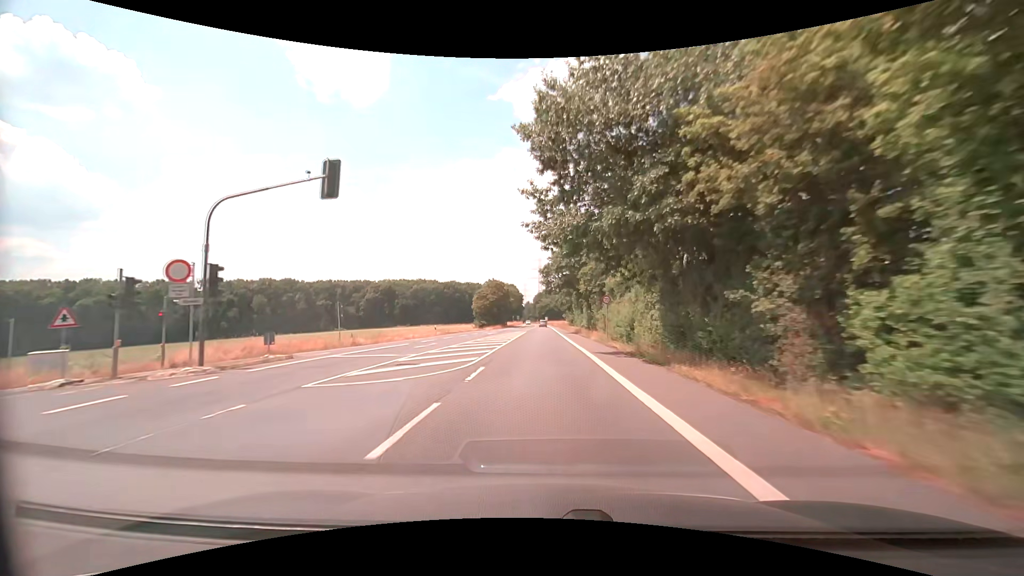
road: secondary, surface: asphalt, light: Day
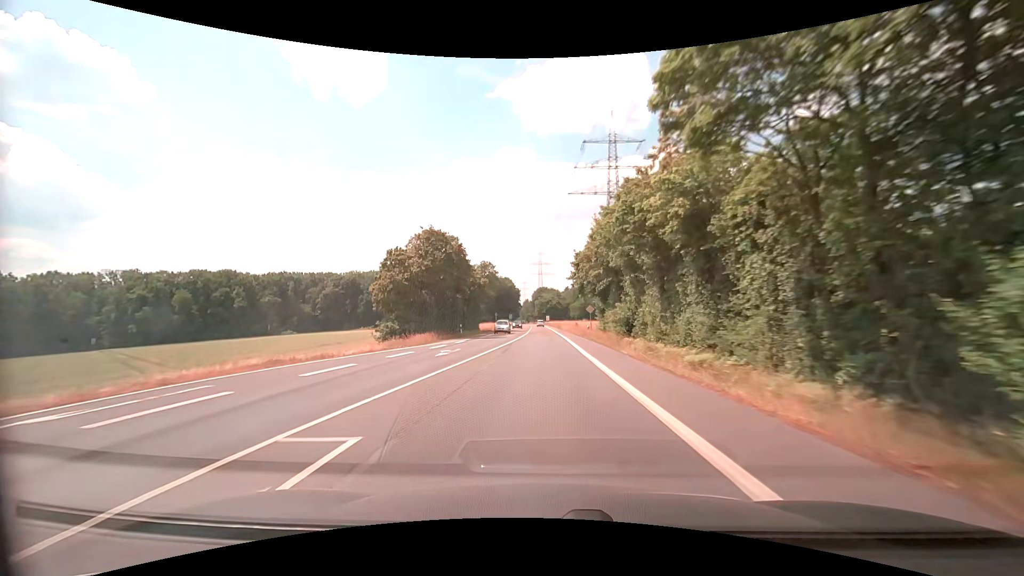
(+0.2, +56.4) m; +1°
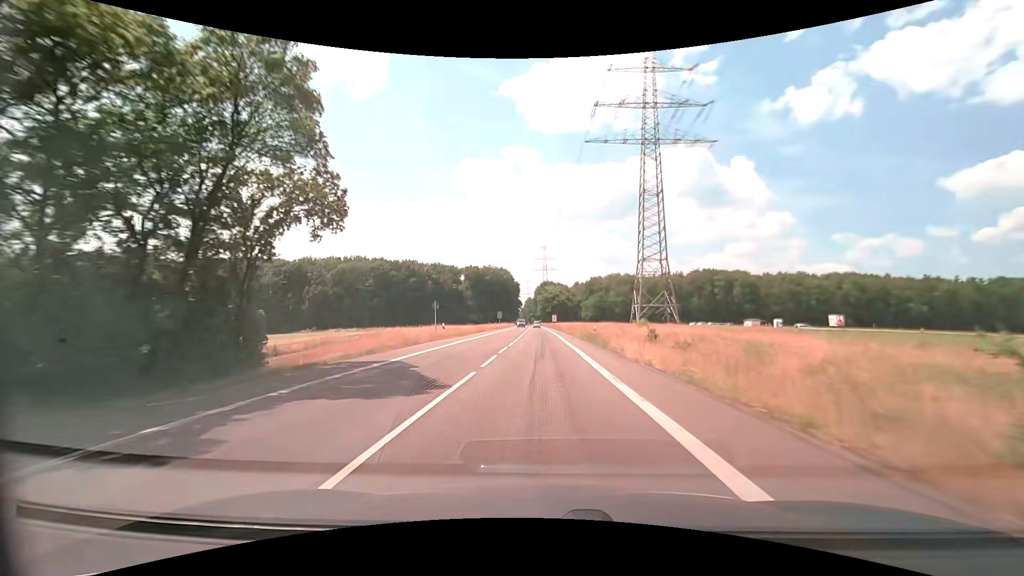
(-0.5, +56.5) m; 0°
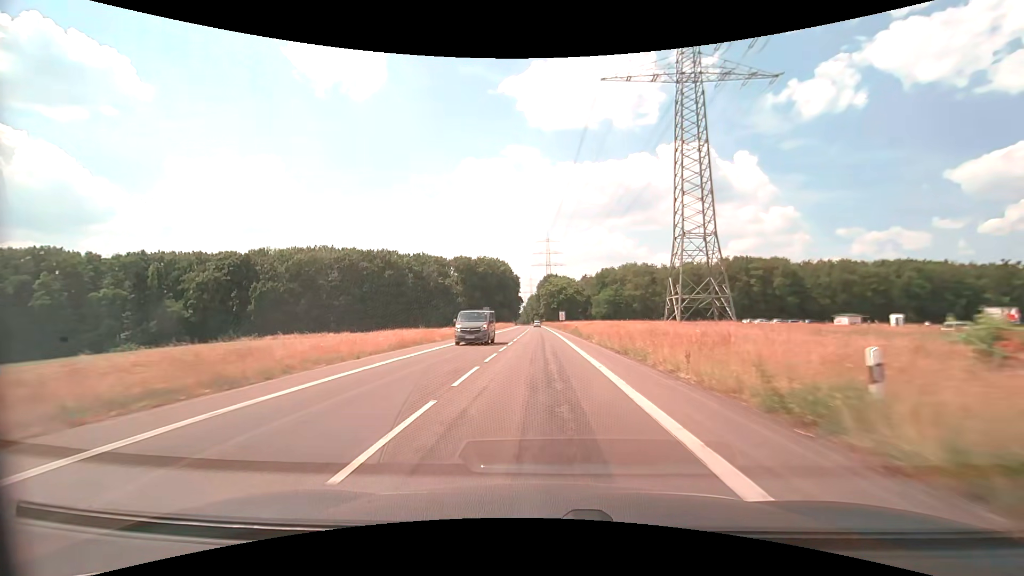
(-0.5, +33.9) m; -1°
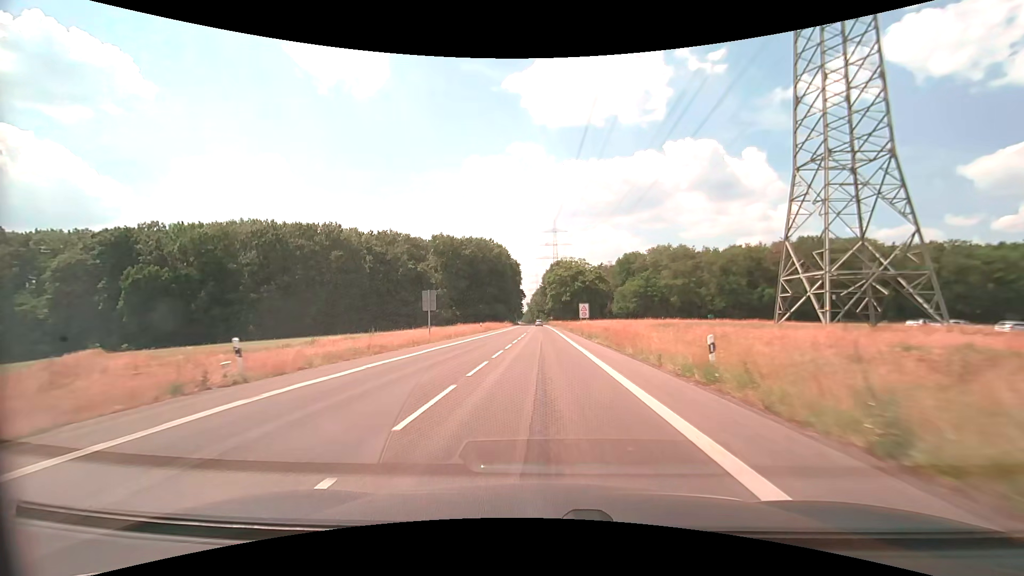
(-0.3, +45.2) m; -1°
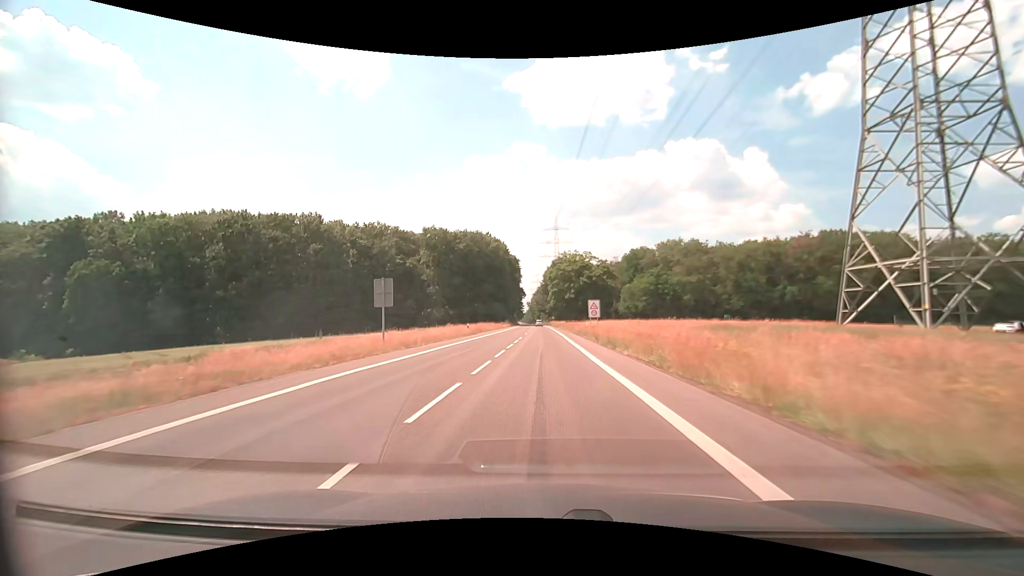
(0.0, +11.3) m; 0°
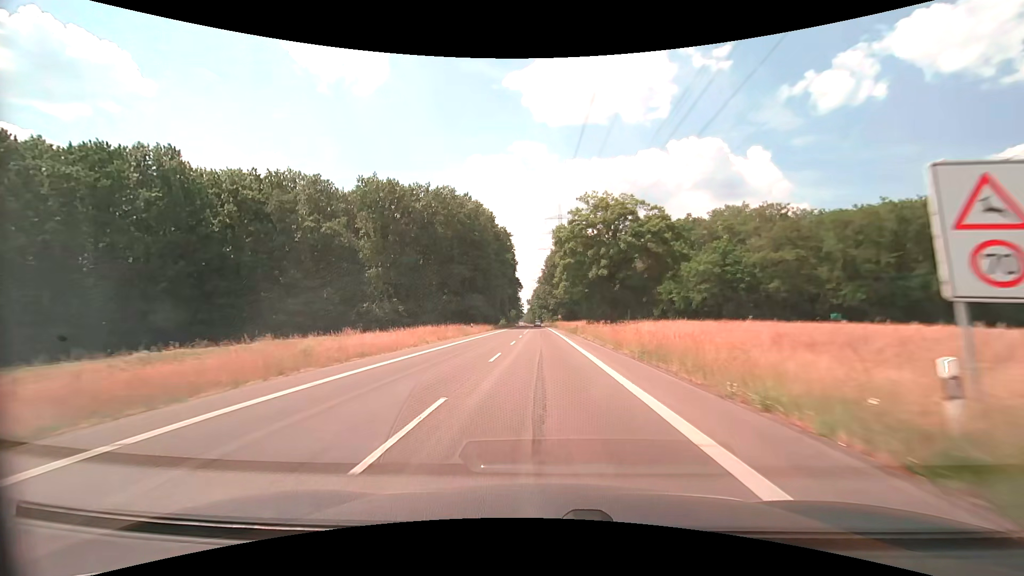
(-0.1, +45.1) m; 0°
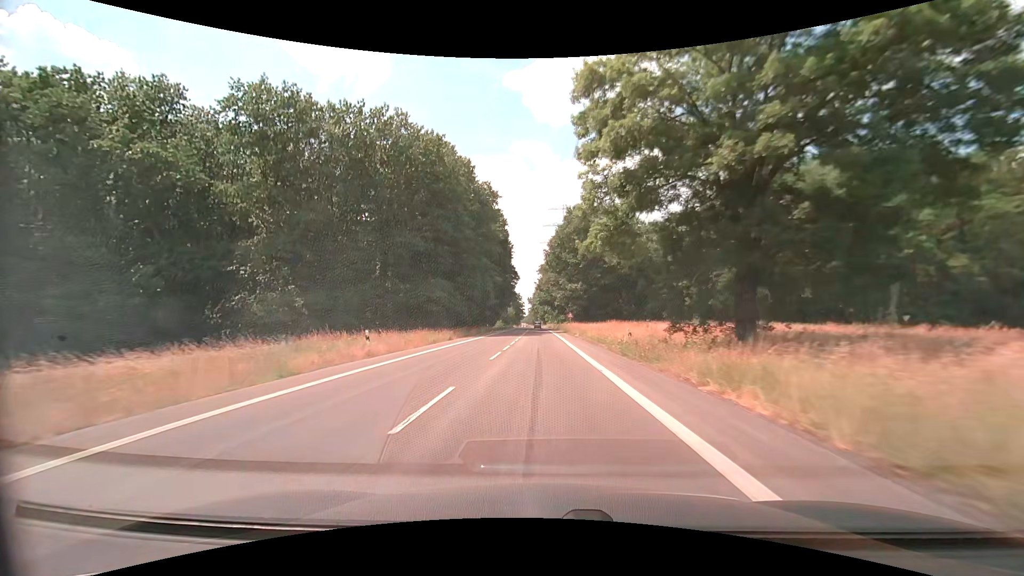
(0.0, +33.8) m; 0°
(0, +10) (0, +20) (0, +30) (0, +40) (0, +50) (-1, +60) (-1, +70) (-1, +80) (-1, +90) (-1, +100) m
